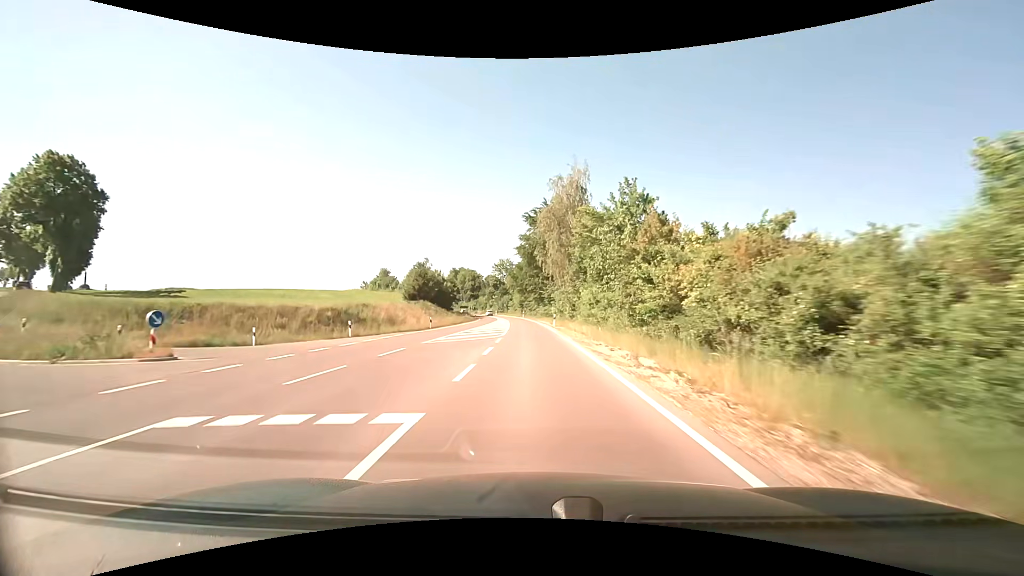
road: primary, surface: asphalt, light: Day
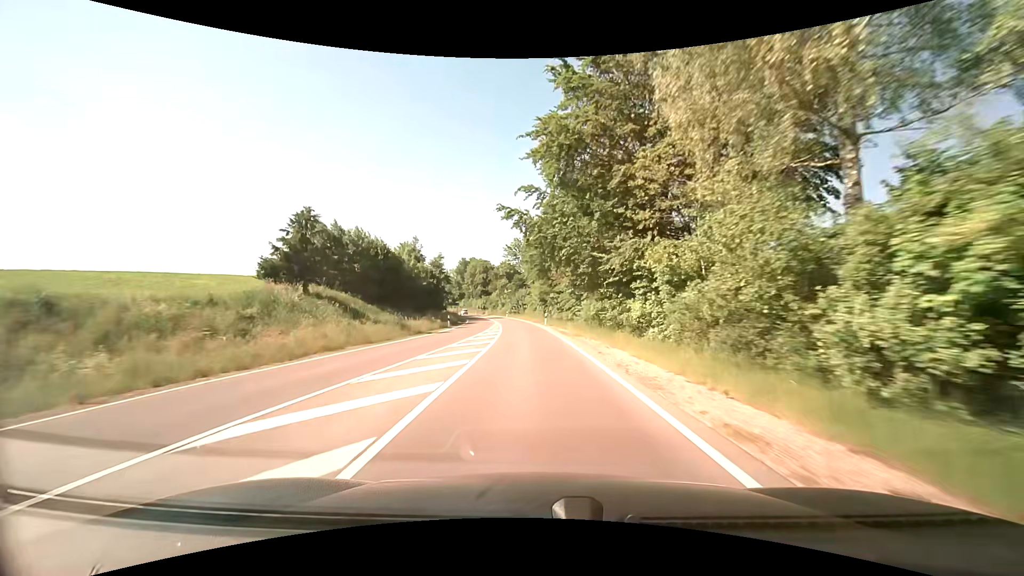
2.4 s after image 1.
(-0.9, +47.0) m; -2°
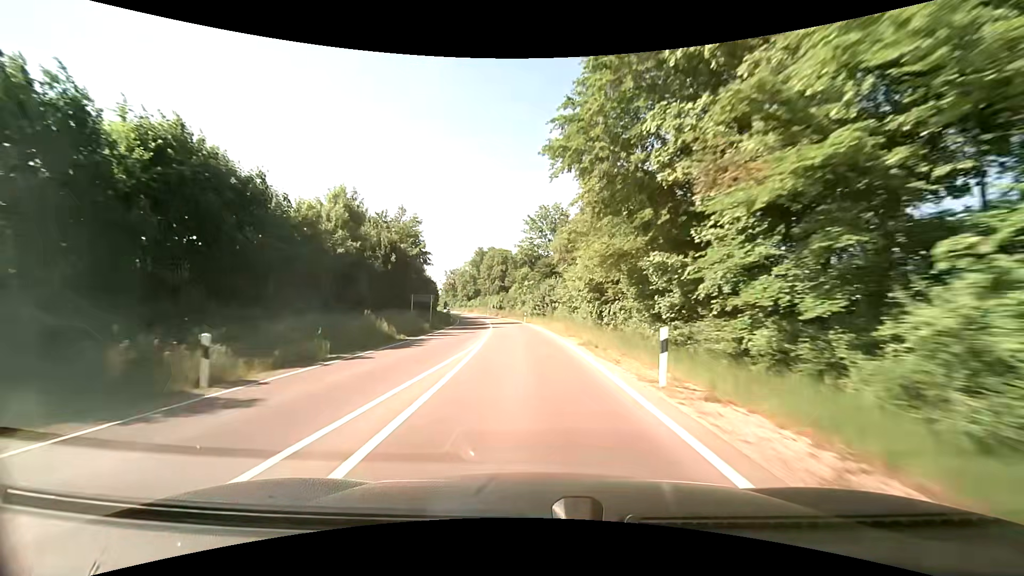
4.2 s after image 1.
(-0.4, +35.9) m; -1°
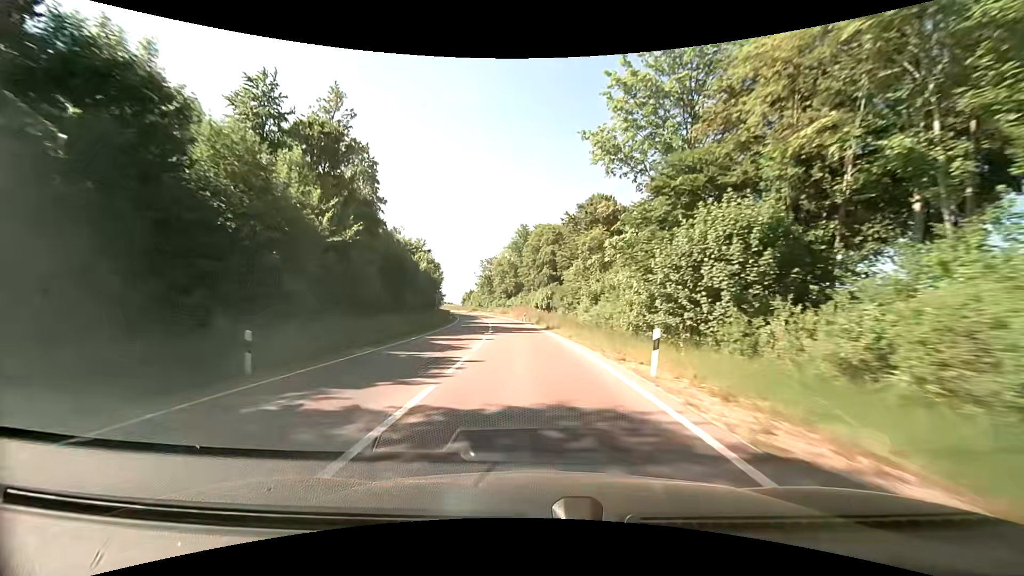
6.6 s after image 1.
(-2.9, +48.7) m; -6°
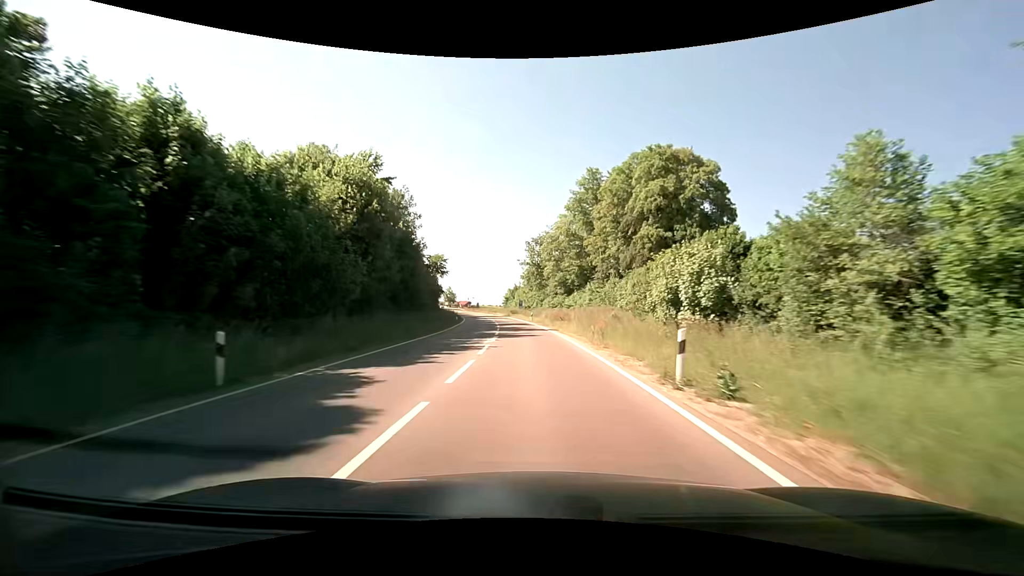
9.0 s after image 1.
(-3.7, +49.5) m; -9°
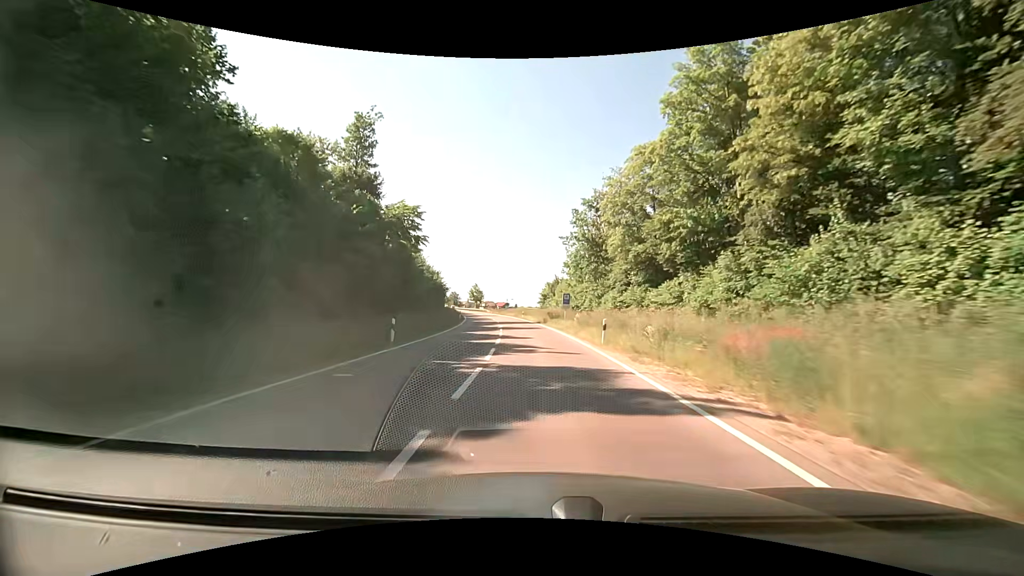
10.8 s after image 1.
(-1.2, +37.9) m; -4°
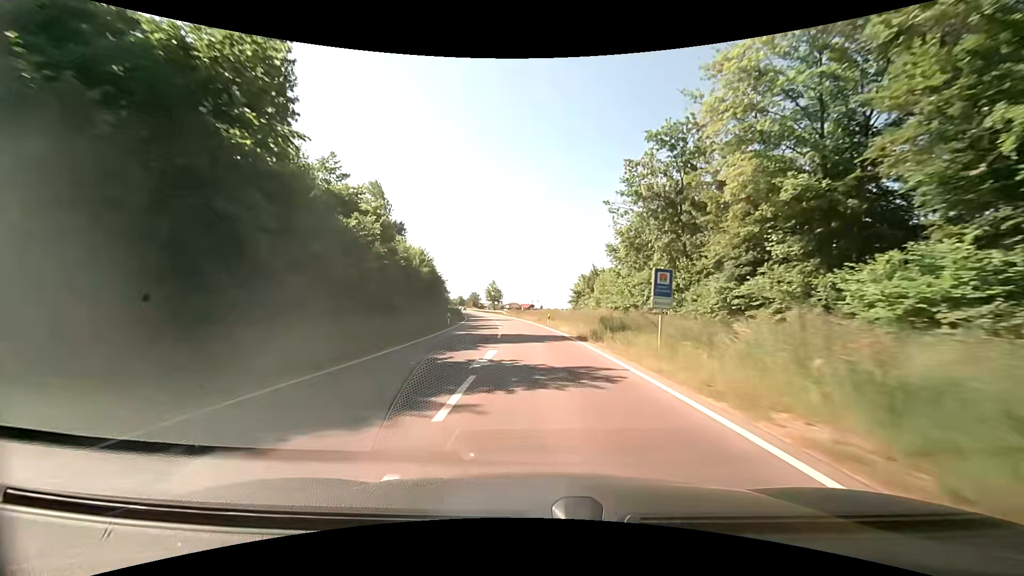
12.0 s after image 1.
(-0.5, +25.5) m; -2°
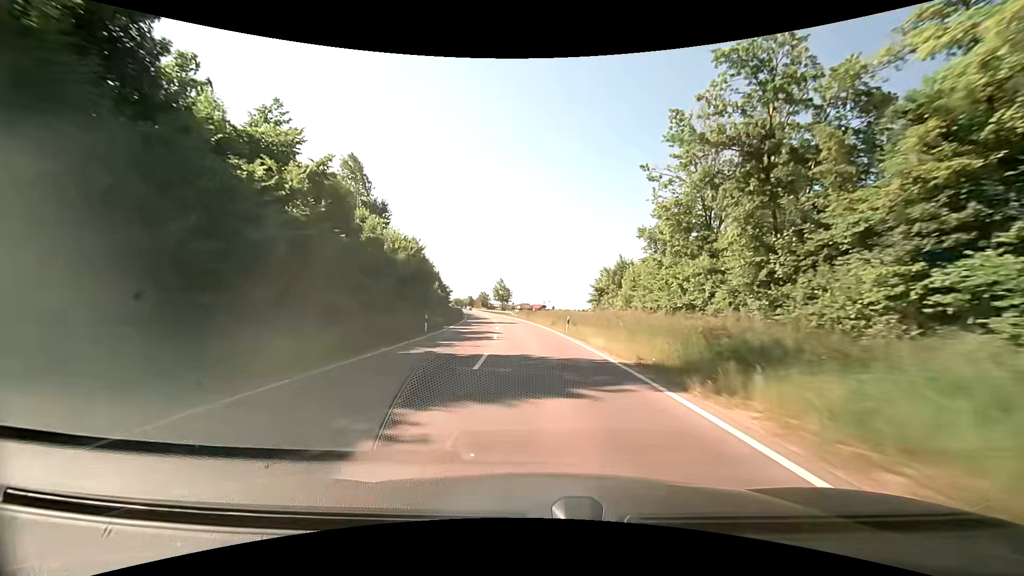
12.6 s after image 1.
(-0.2, +12.8) m; -1°
(0, +10) (-1, +20) (-1, +30) (-2, +40) (-3, +50) (-5, +60) (-6, +70) (-8, +80) (-10, +89) (-11, +99) m
